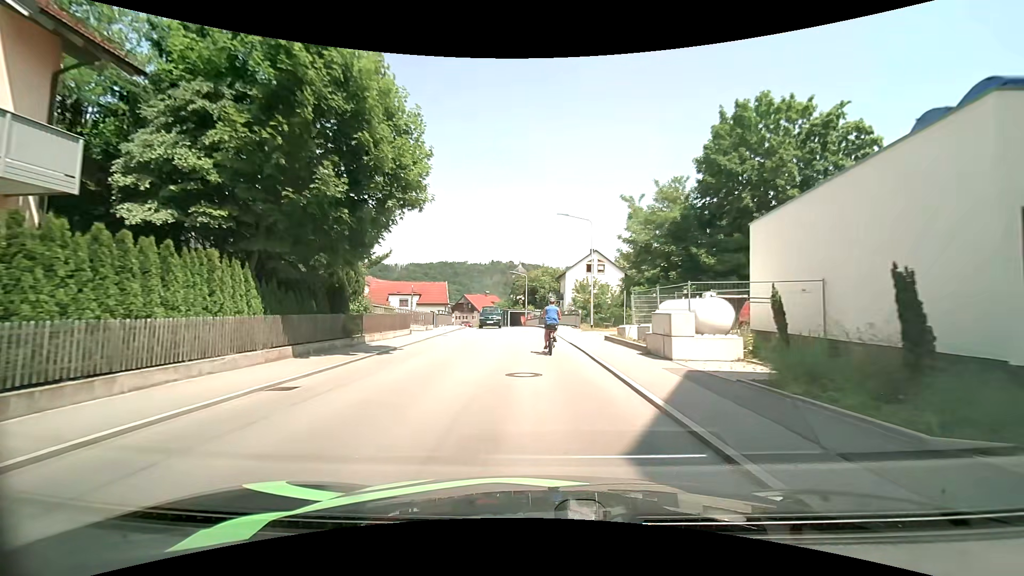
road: tertiary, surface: asphalt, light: Day
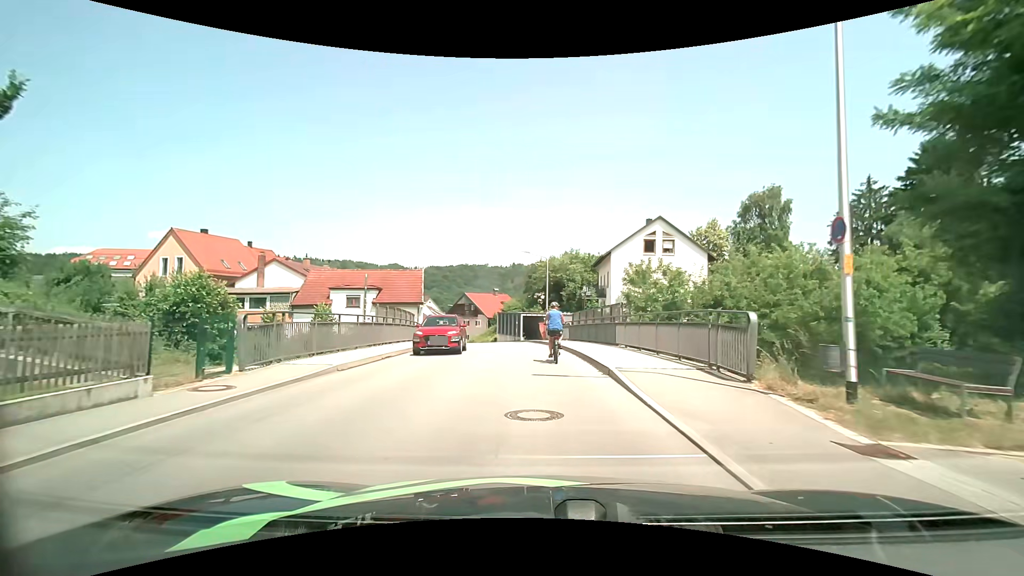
(0.0, +26.2) m; -2°
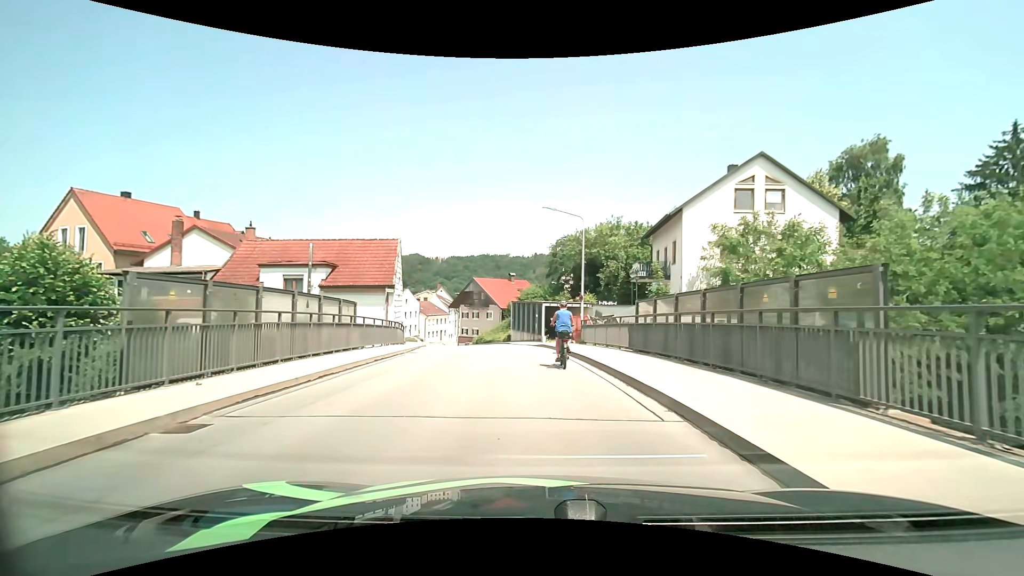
(-0.5, +14.8) m; -3°
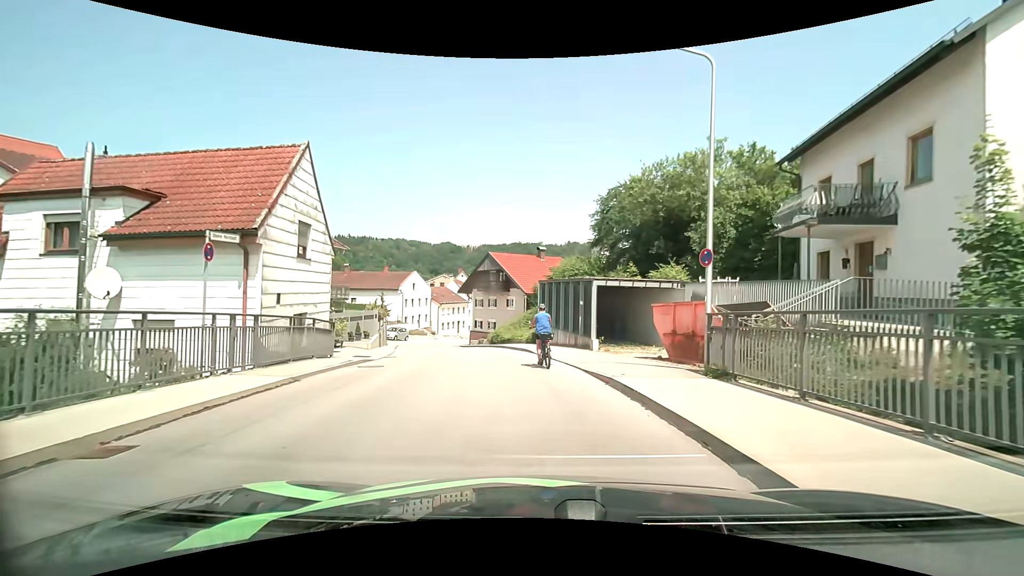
(-0.4, +16.7) m; -3°
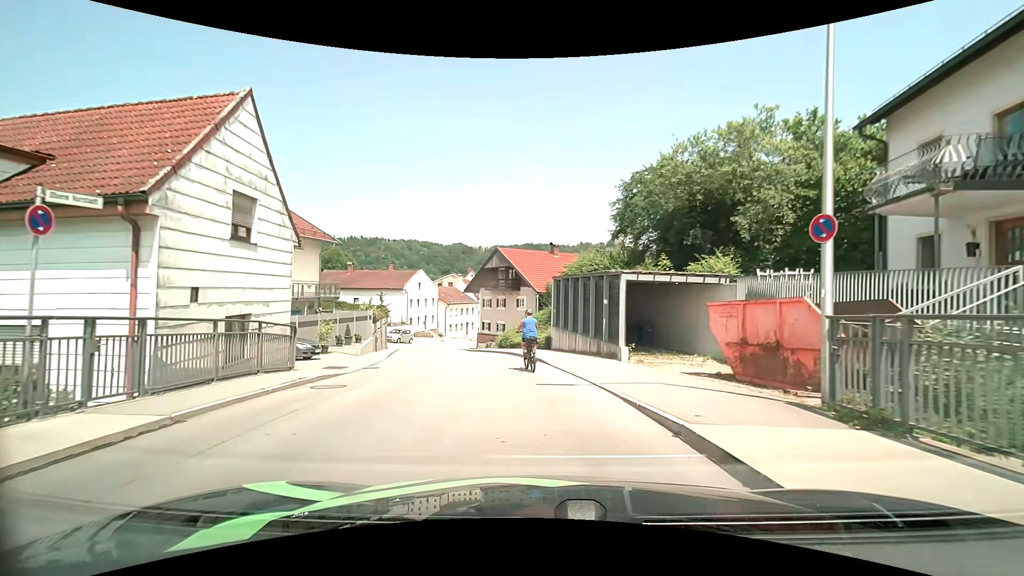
(-0.1, +4.0) m; -1°
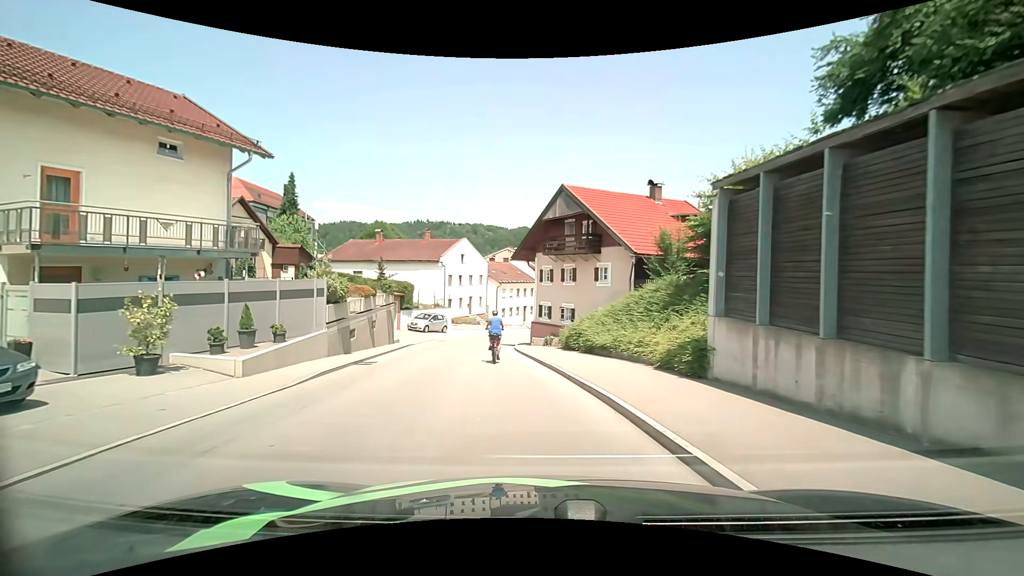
(-1.2, +16.3) m; -8°
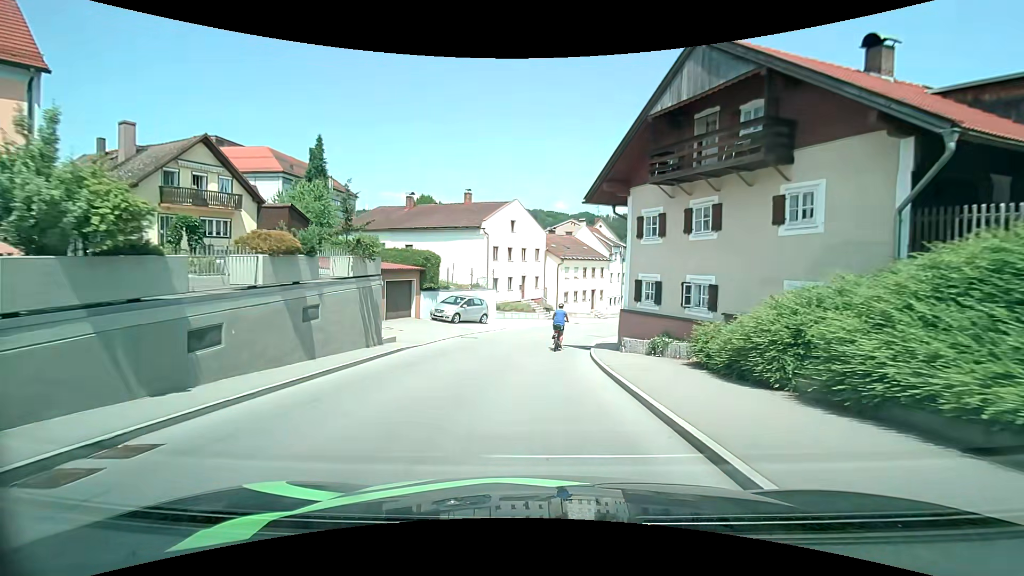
(-0.9, +13.0) m; -7°
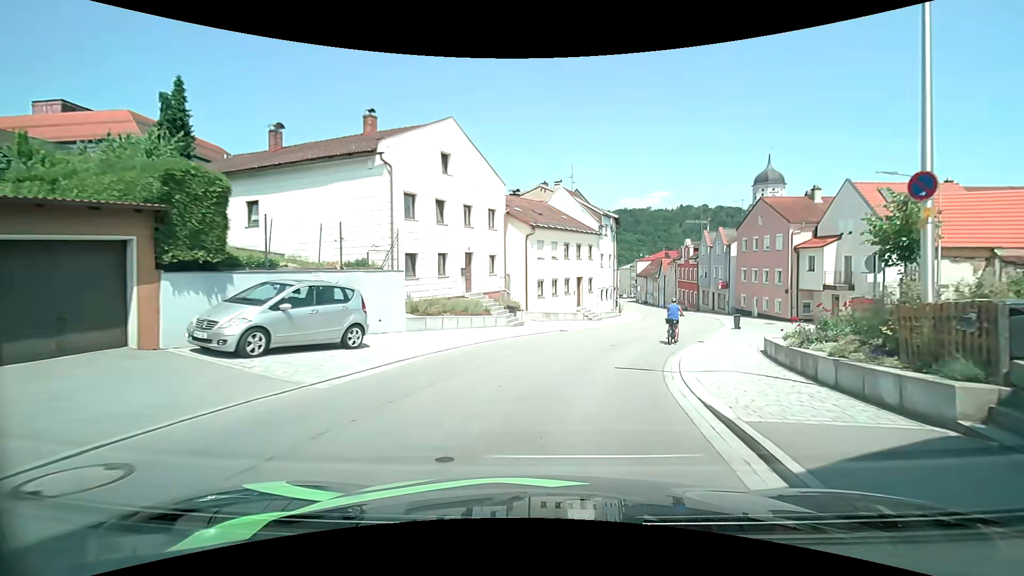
(+0.4, +18.1) m; +4°
(+1, +10) (+4, +19) (+8, +29) (+12, +38) (+15, +47) (+16, +57) (+17, +67) (+17, +77) (+17, +87) (+18, +97) m
